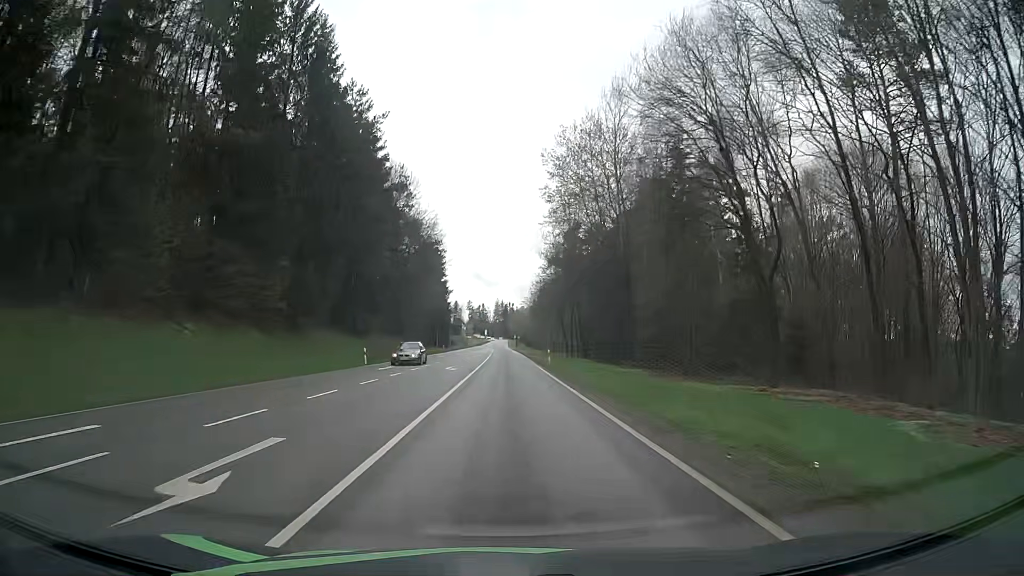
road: secondary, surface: asphalt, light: Day
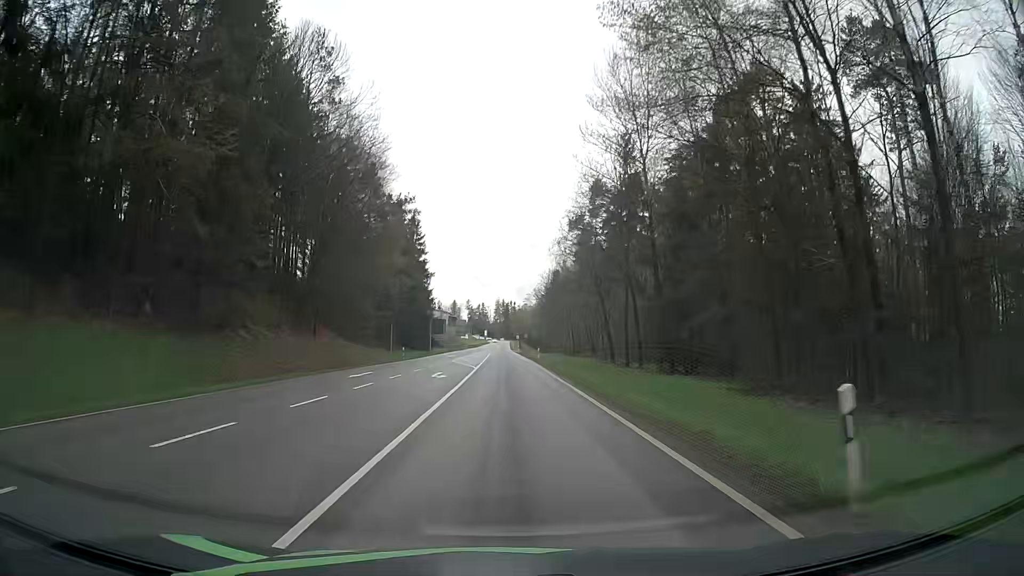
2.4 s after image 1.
(-0.1, +38.3) m; +1°
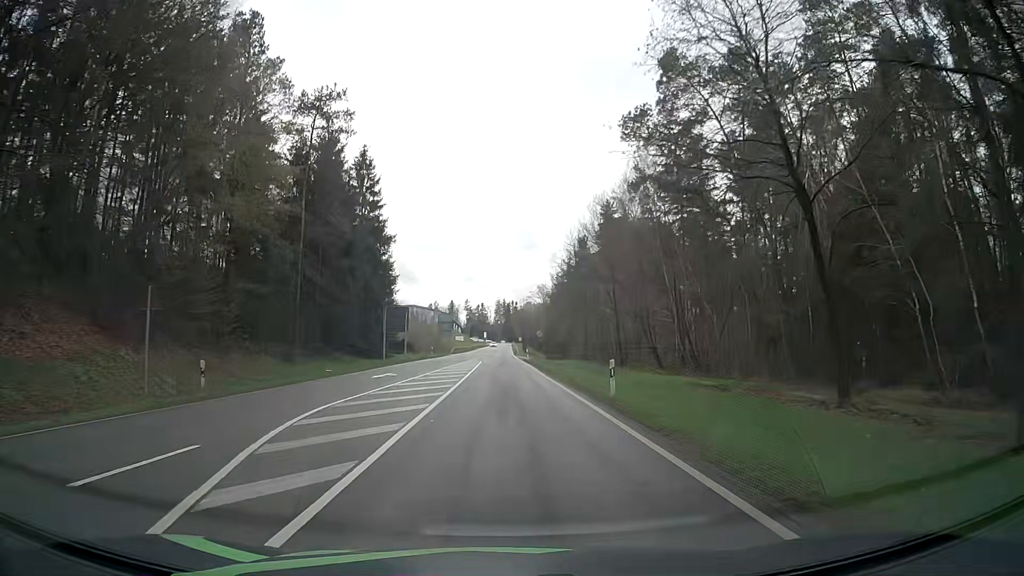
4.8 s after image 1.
(-0.8, +38.5) m; -1°
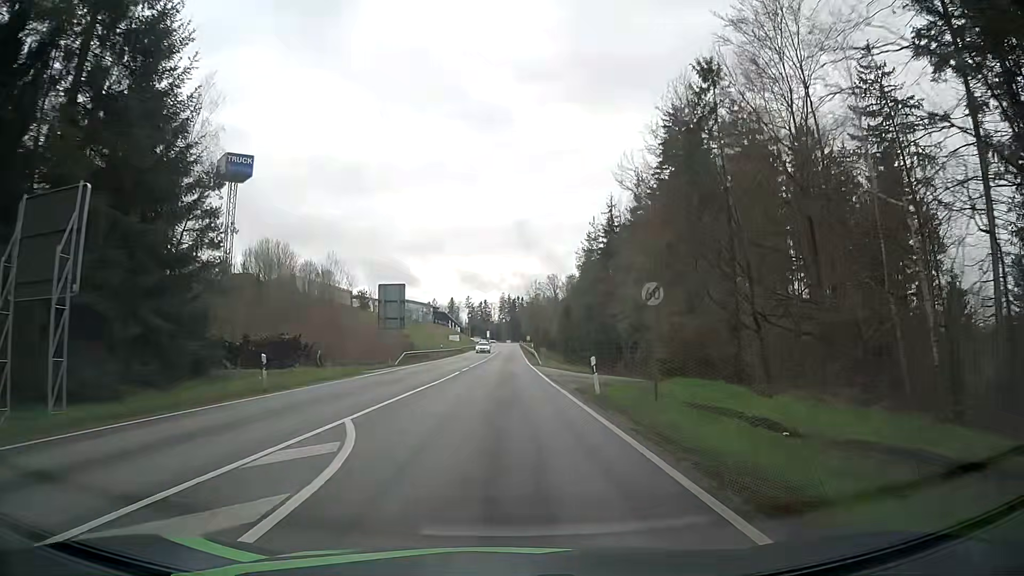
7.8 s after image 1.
(-0.3, +49.2) m; -1°
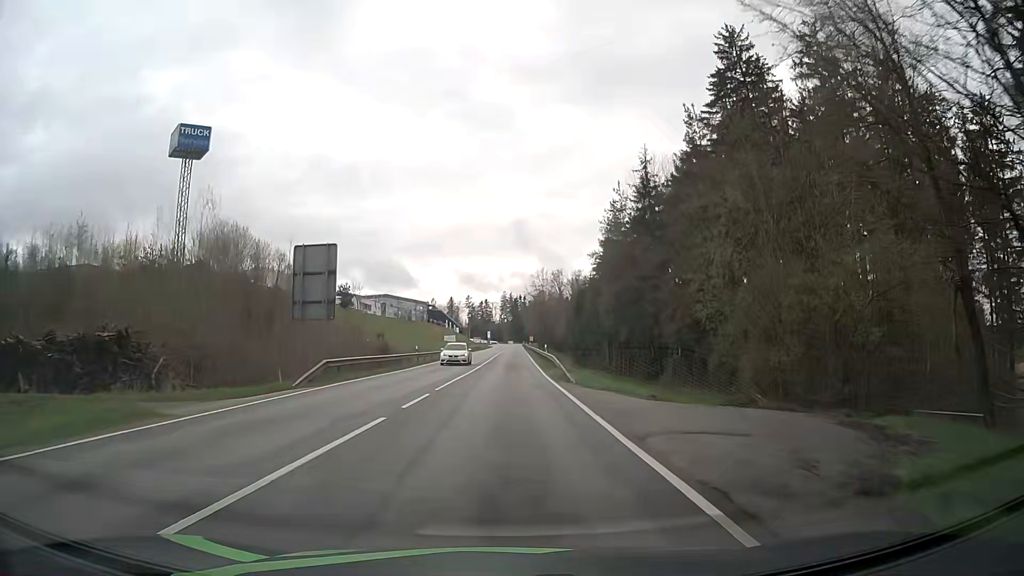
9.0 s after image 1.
(0.0, +20.8) m; 0°
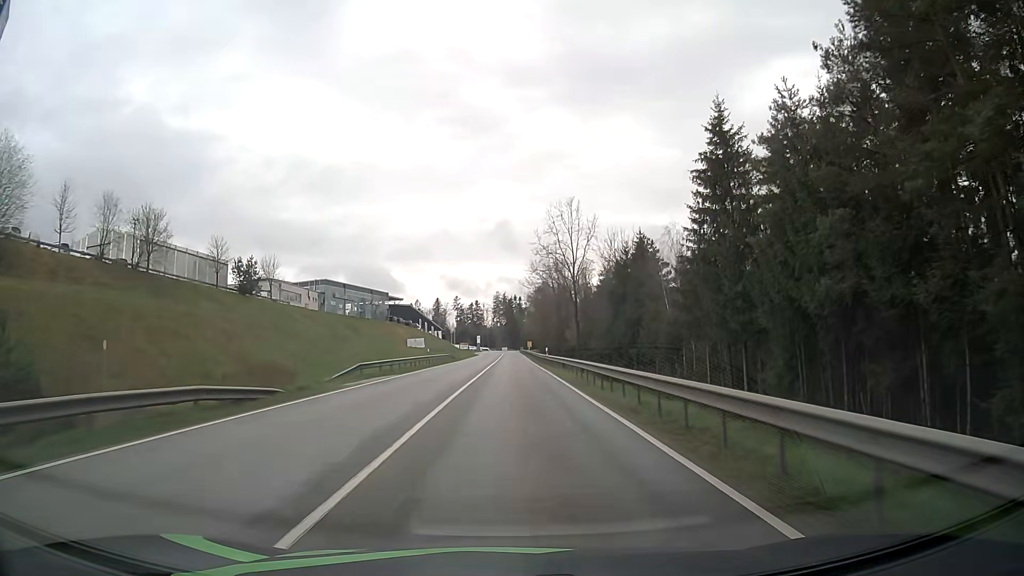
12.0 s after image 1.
(+0.4, +56.6) m; +1°
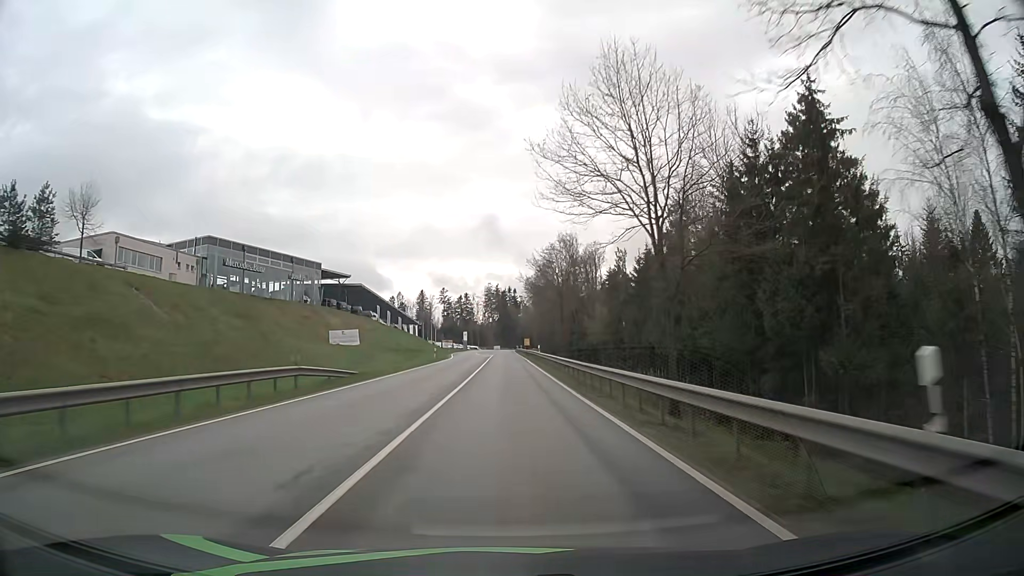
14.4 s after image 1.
(+0.3, +49.4) m; +1°
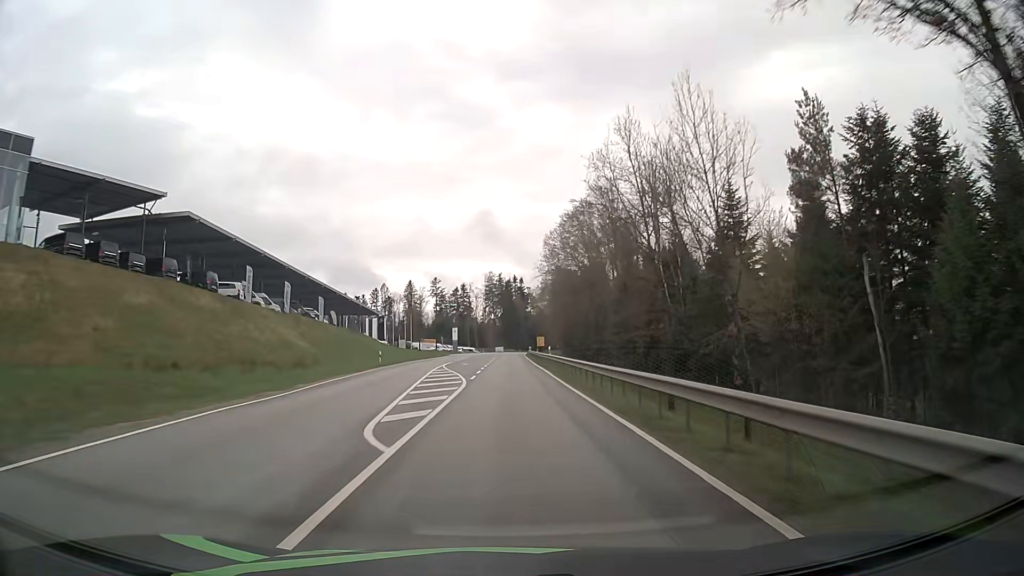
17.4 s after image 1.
(-0.1, +66.0) m; 0°
(0, +10) (0, +20) (0, +30) (0, +40) (0, +50) (0, +60) (0, +70) (0, +80) (0, +90) (+1, +100) m
